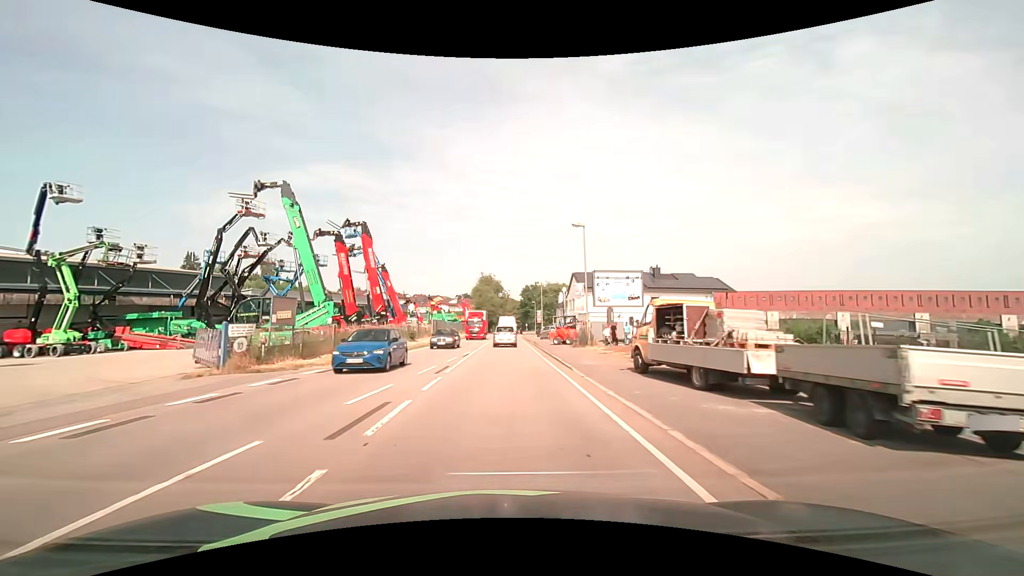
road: primary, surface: asphalt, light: Day
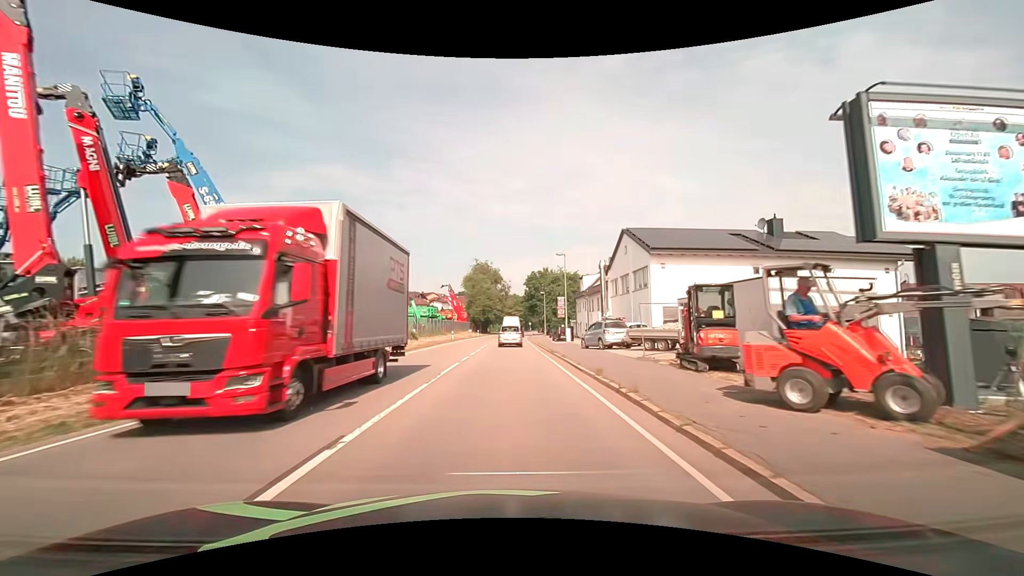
(+0.1, +30.0) m; 0°
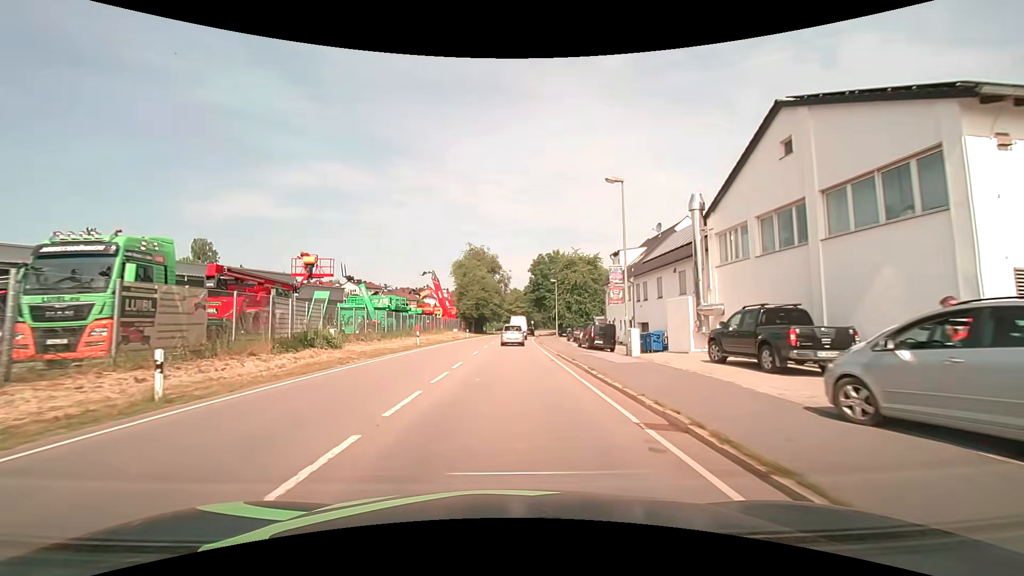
(+0.1, +22.6) m; 0°
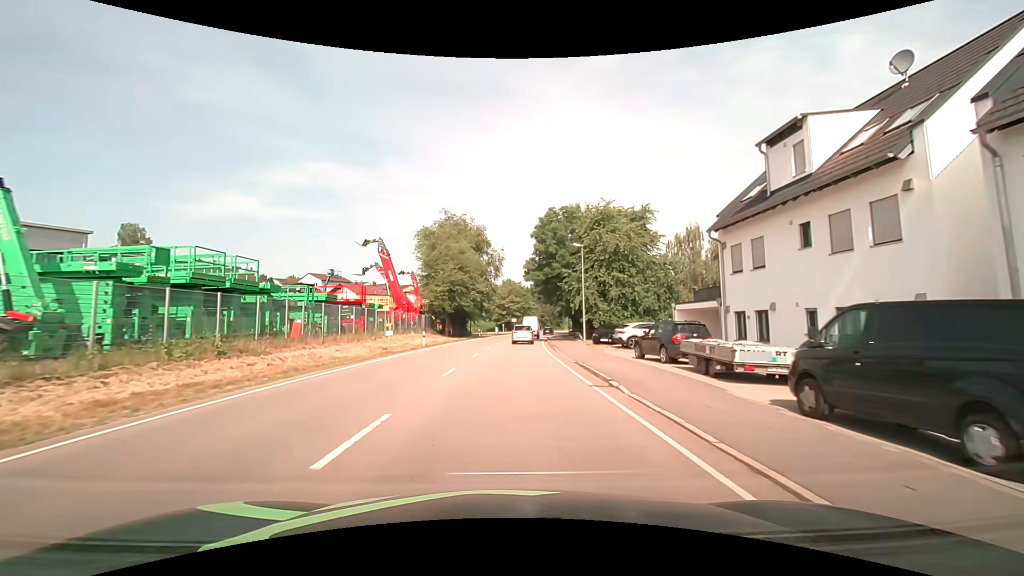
(+0.2, +30.0) m; +1°
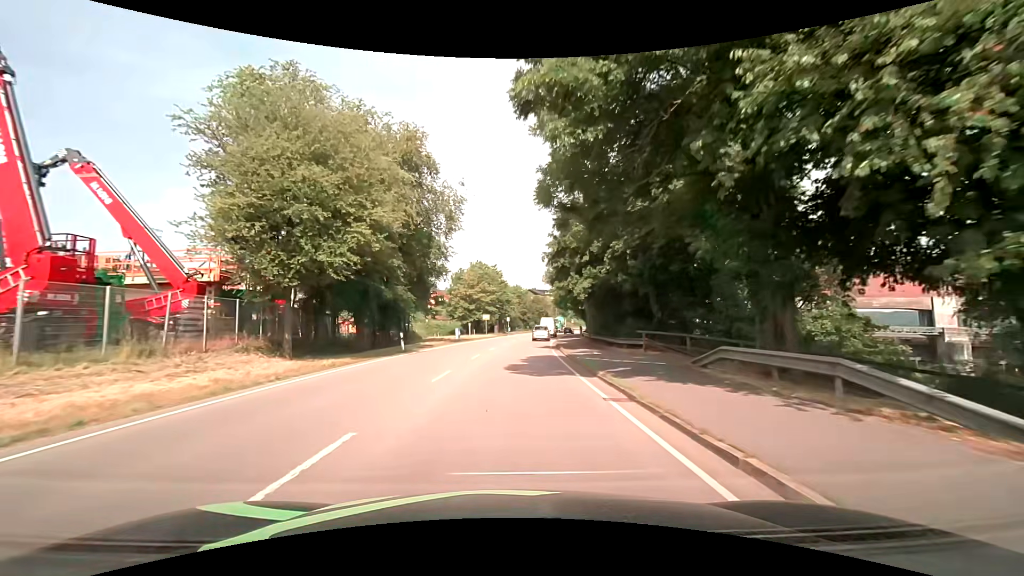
(+0.6, +37.5) m; +3°
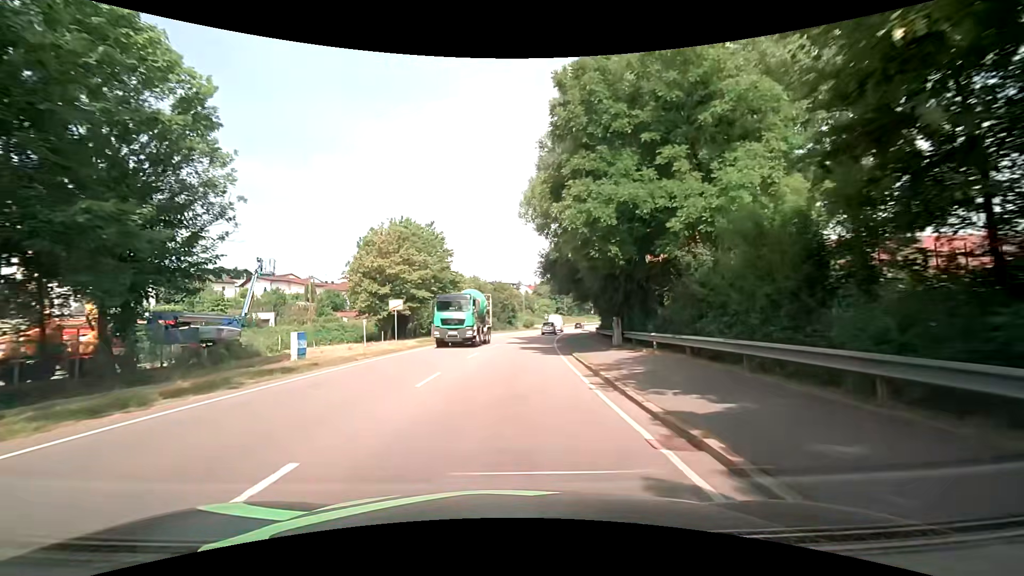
(+1.4, +37.4) m; +4°
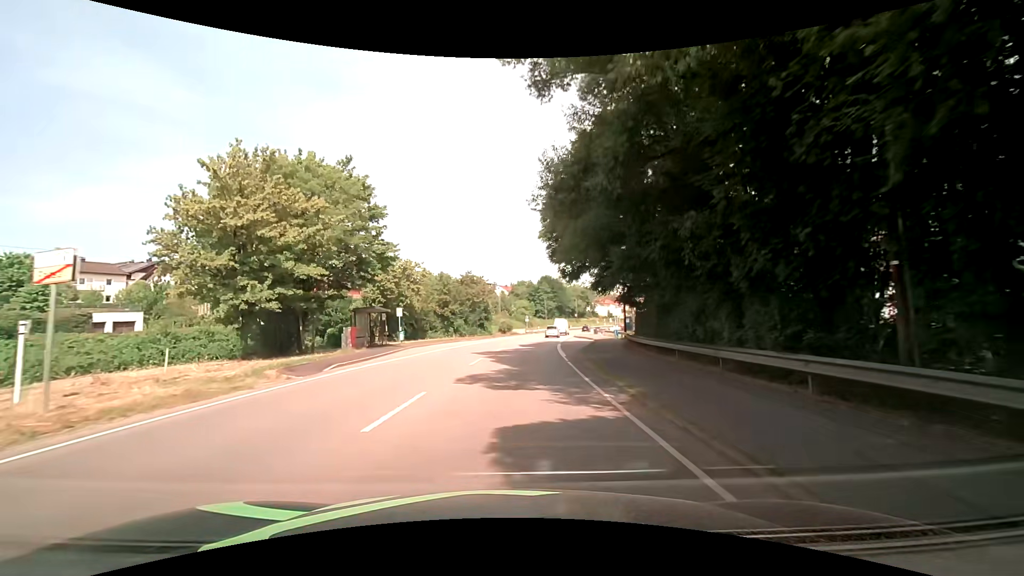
(+0.5, +22.5) m; +3°
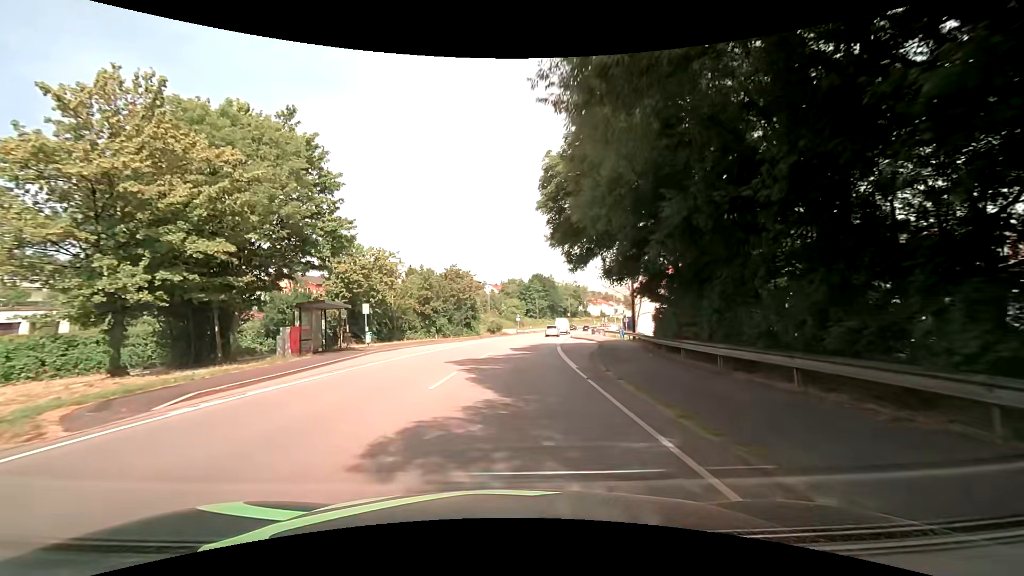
(0.0, +7.5) m; +1°
(0, +10) (0, +20) (+1, +30) (+2, +40) (+3, +50) (+4, +60) (+6, +70) (+8, +79) (+10, +89) (+12, +99) m
